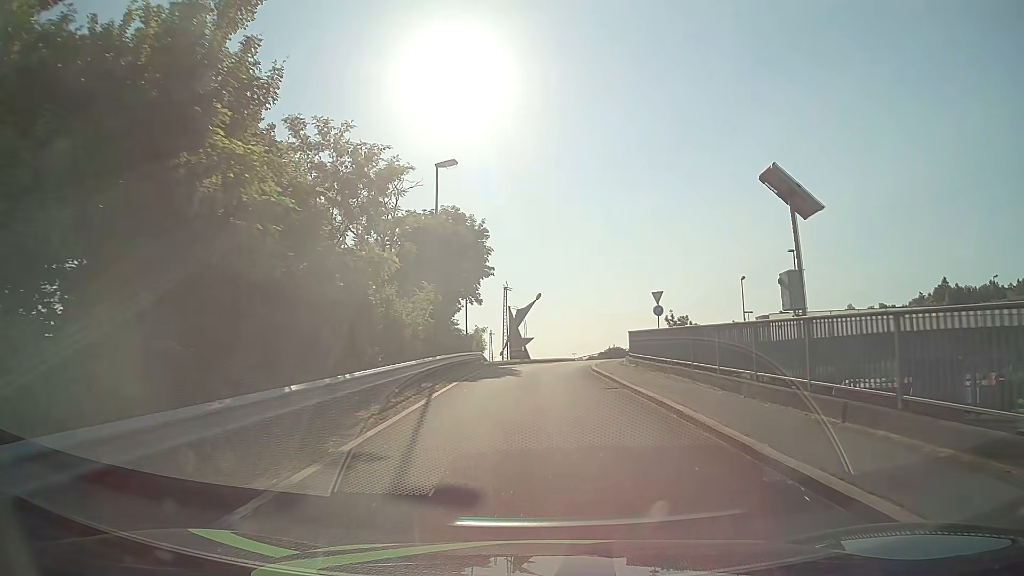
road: unclassified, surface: asphalt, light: Day
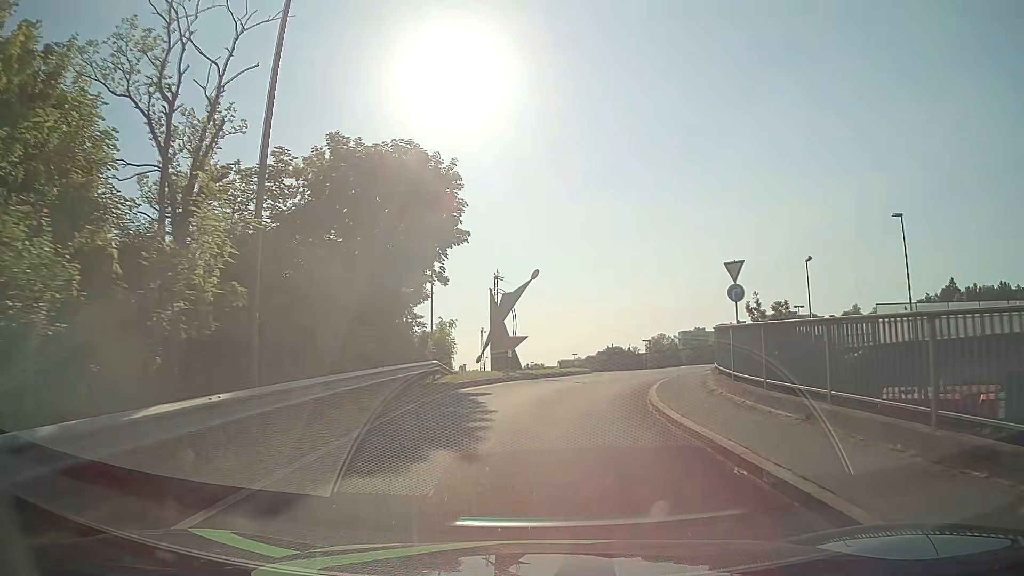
(-0.1, +15.4) m; 0°
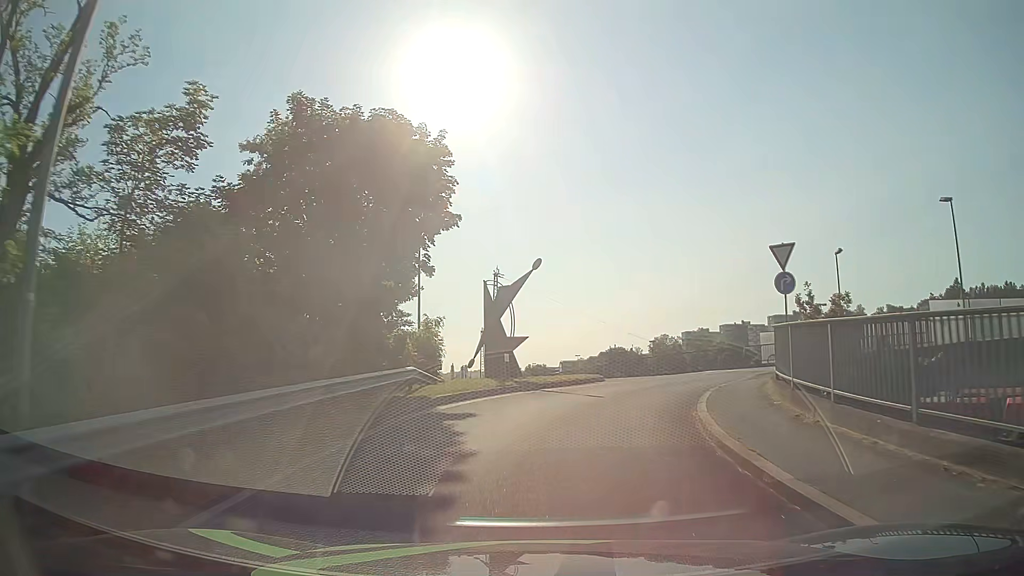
(0.0, +4.4) m; 0°
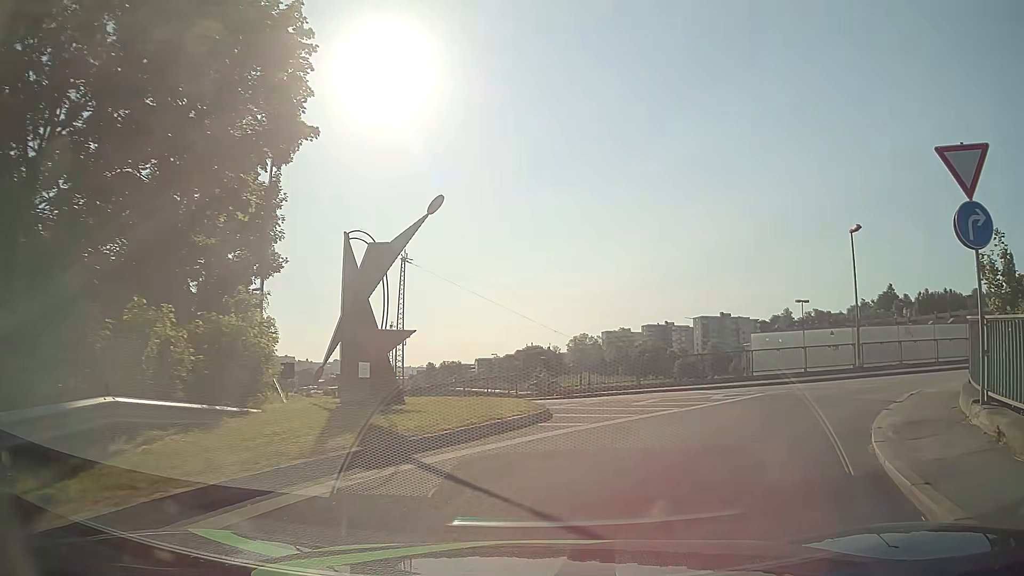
(+0.2, +10.9) m; +7°
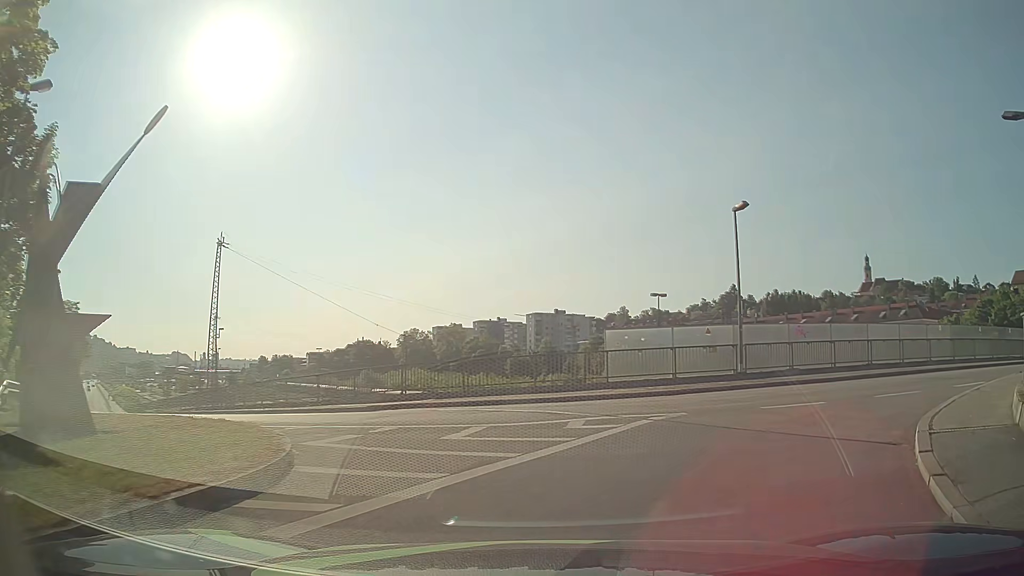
(+0.6, +5.6) m; +14°
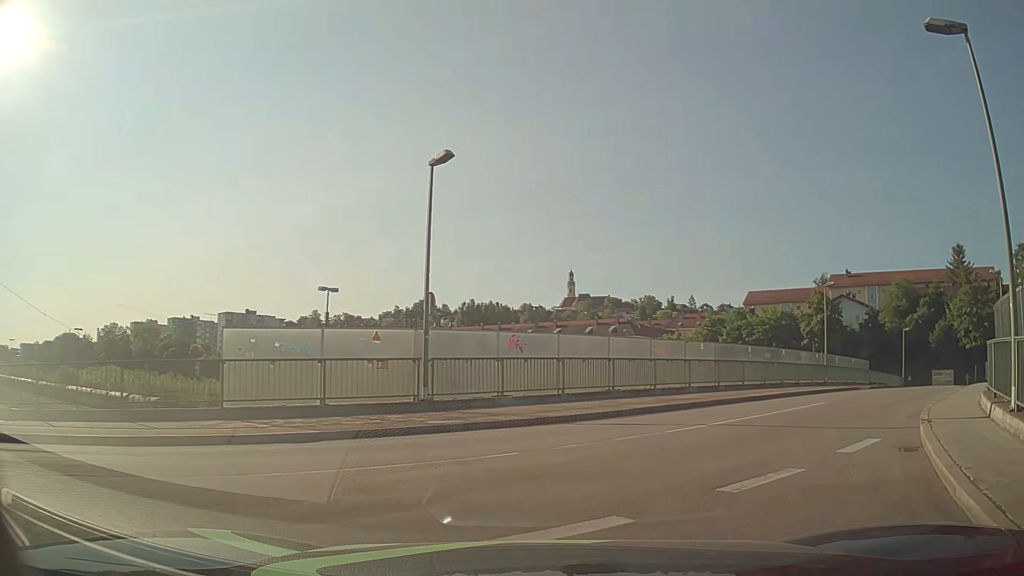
(+1.8, +7.9) m; +25°
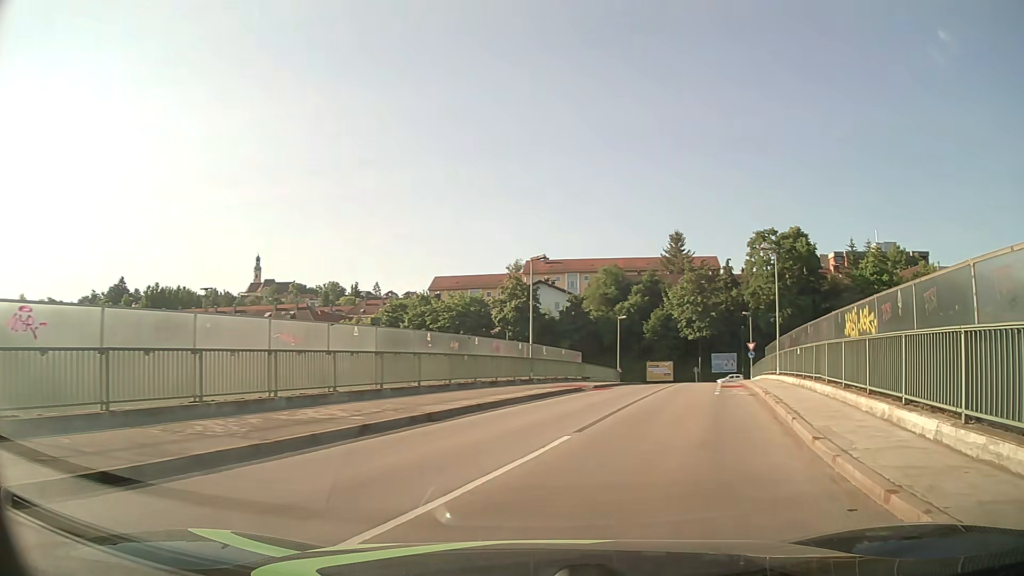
(+2.4, +8.9) m; +29°
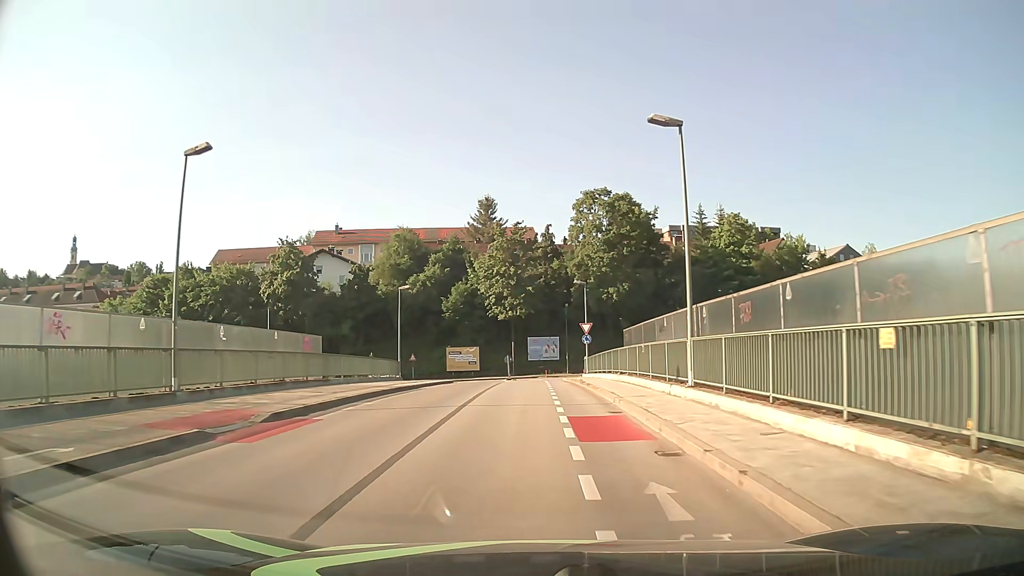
(+3.6, +17.9) m; +15°
